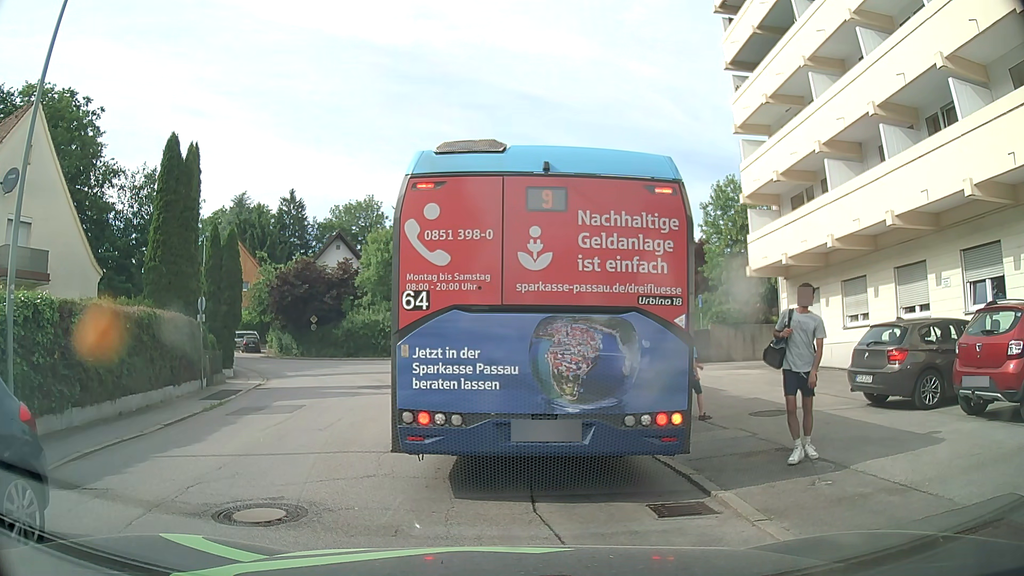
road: residential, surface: asphalt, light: Day
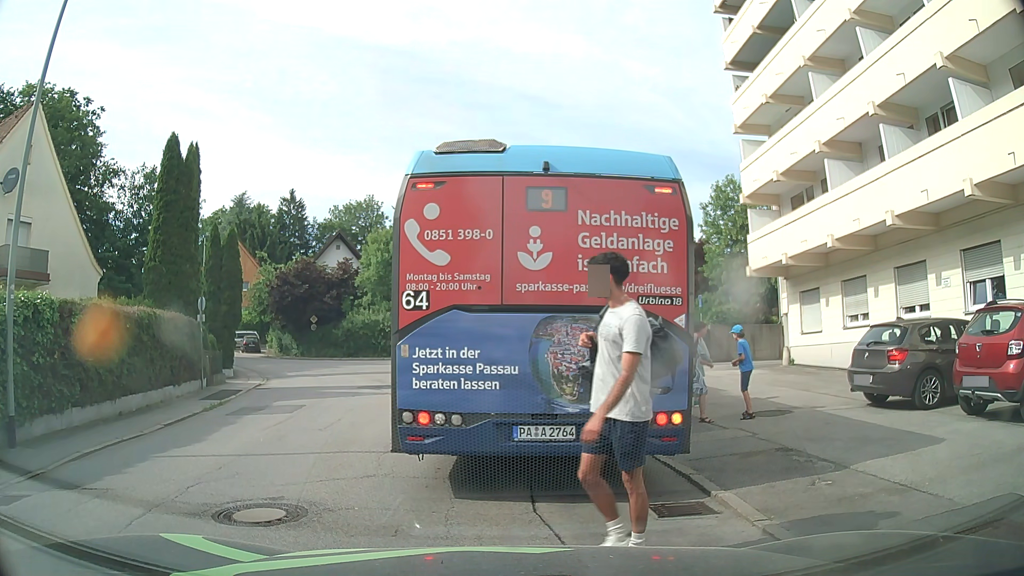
(0.0, 0.0) m; 0°
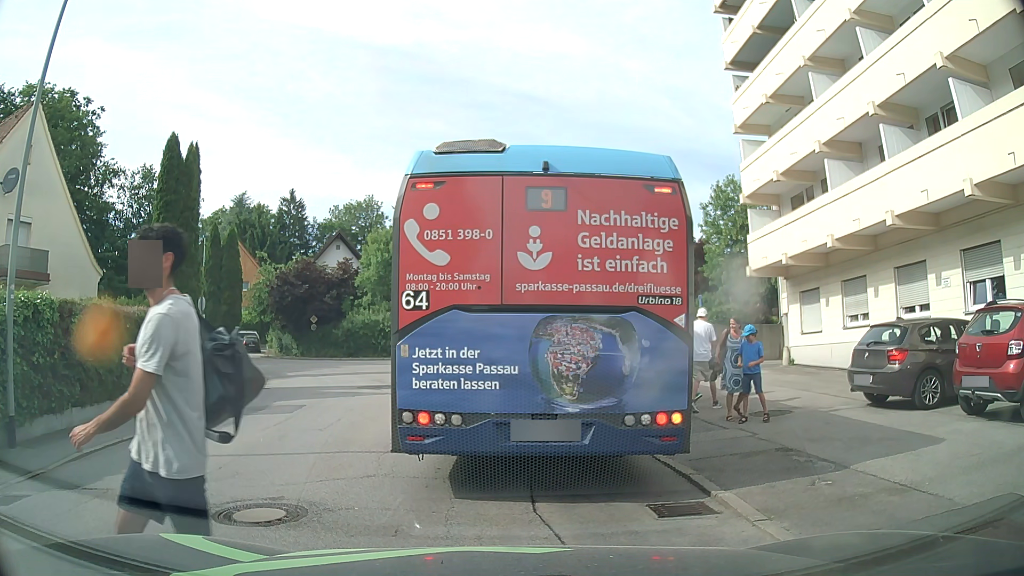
(0.0, 0.0) m; 0°
